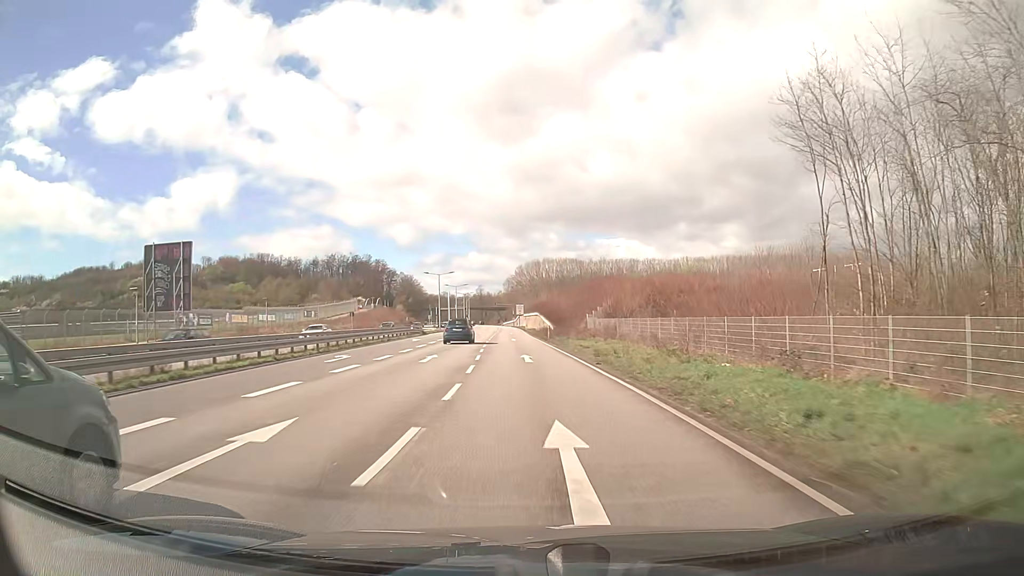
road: primary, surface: asphalt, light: Day
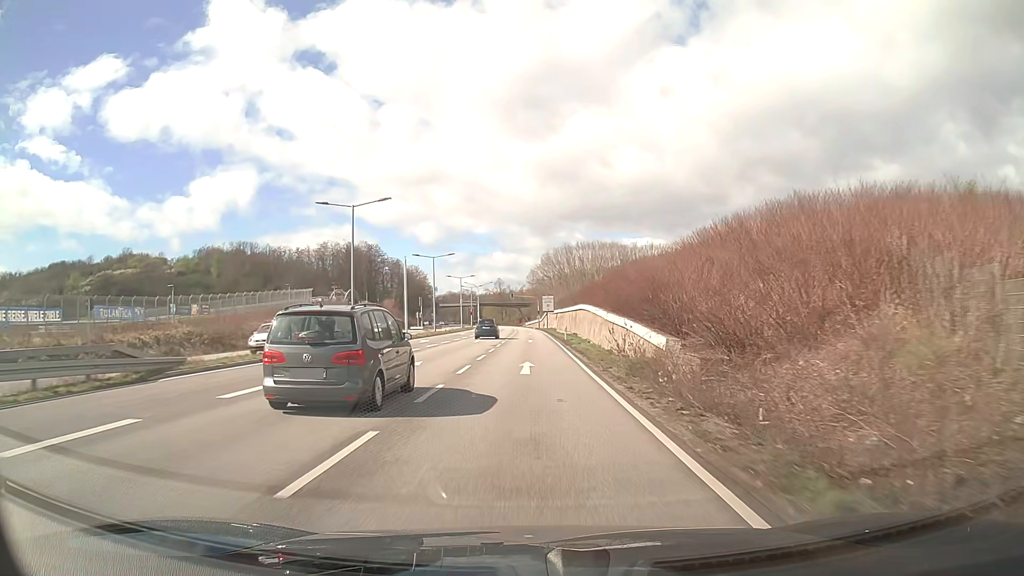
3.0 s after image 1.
(-1.4, +54.8) m; -2°
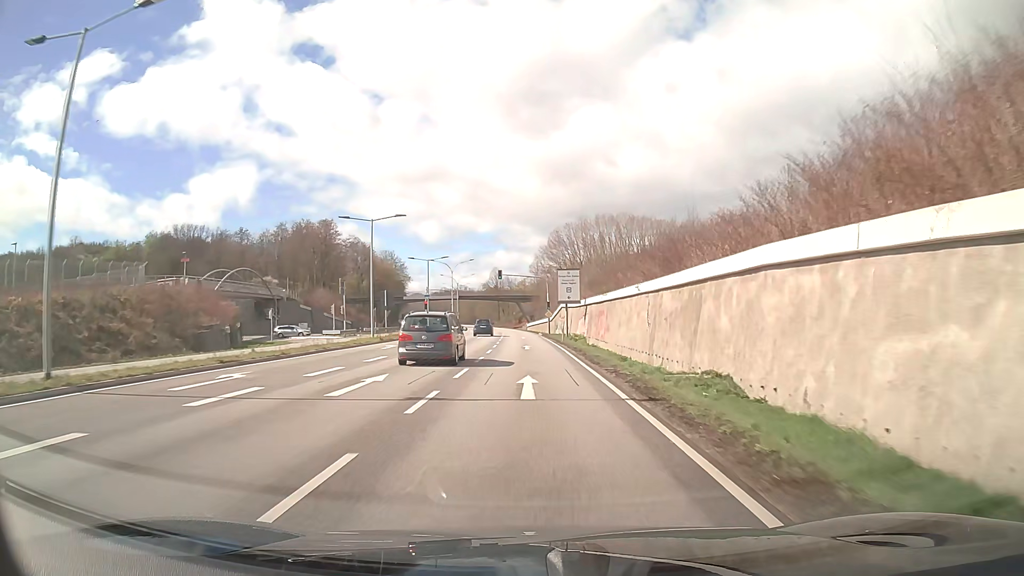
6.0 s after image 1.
(0.0, +55.7) m; 0°
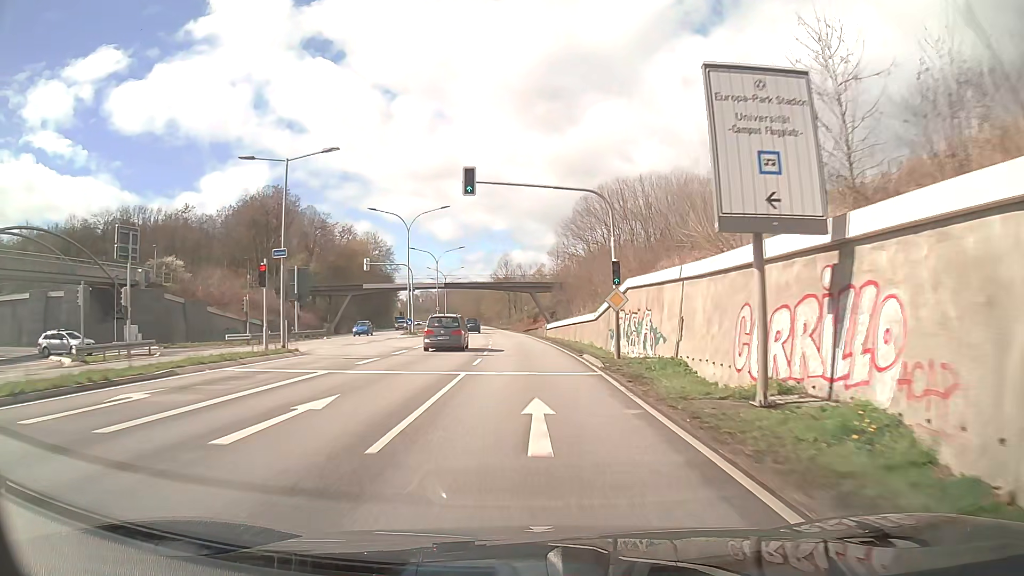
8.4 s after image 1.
(-0.4, +45.0) m; -1°
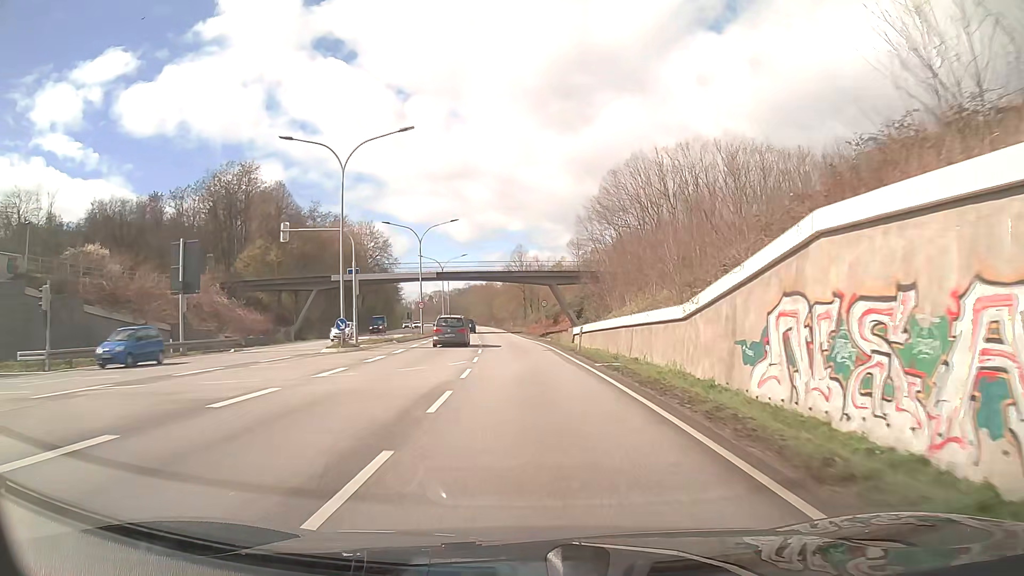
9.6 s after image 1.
(-0.2, +22.5) m; -1°
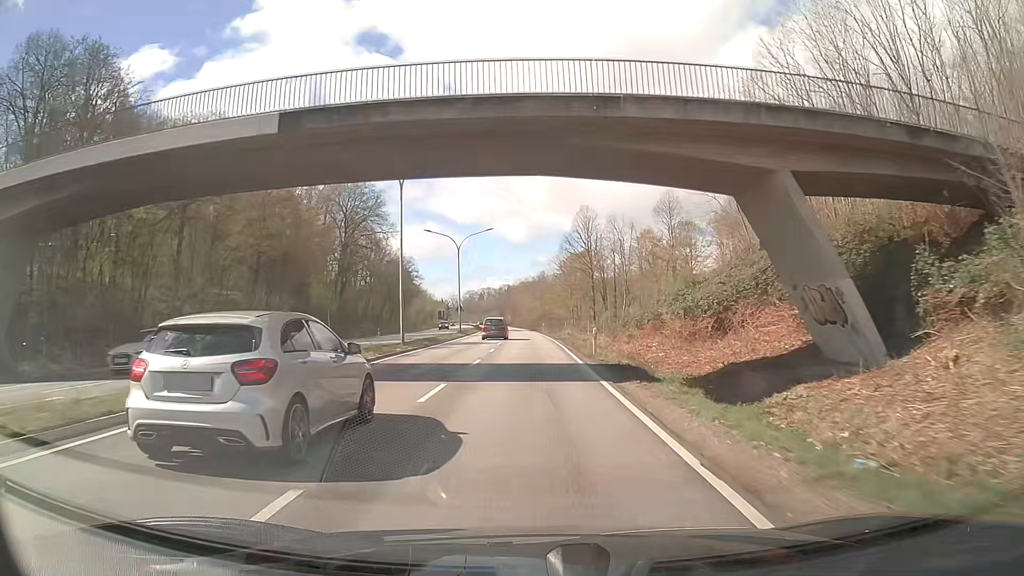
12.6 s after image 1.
(-2.7, +56.0) m; -5°
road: trunk
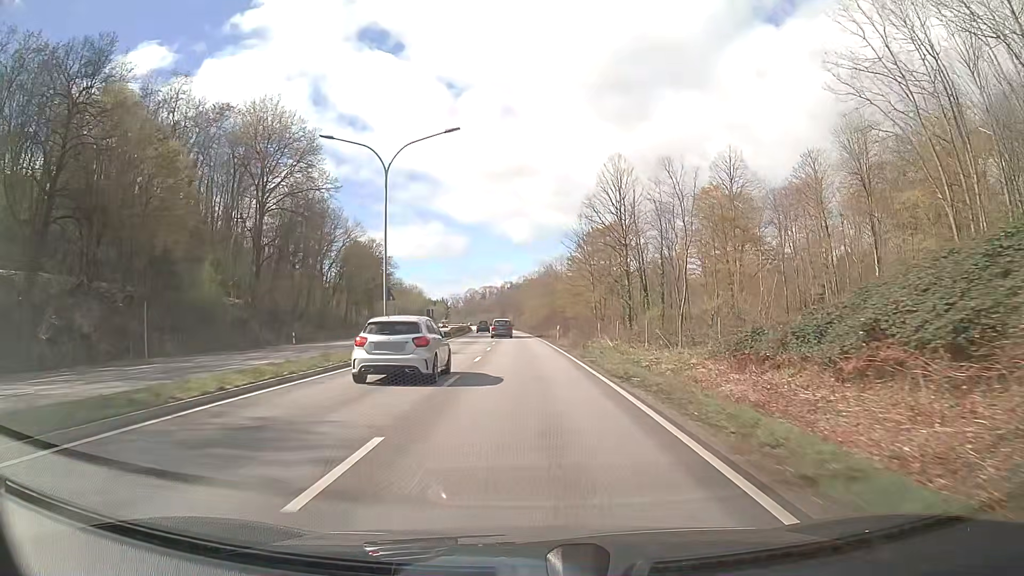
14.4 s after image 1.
(0.0, +33.7) m; 0°
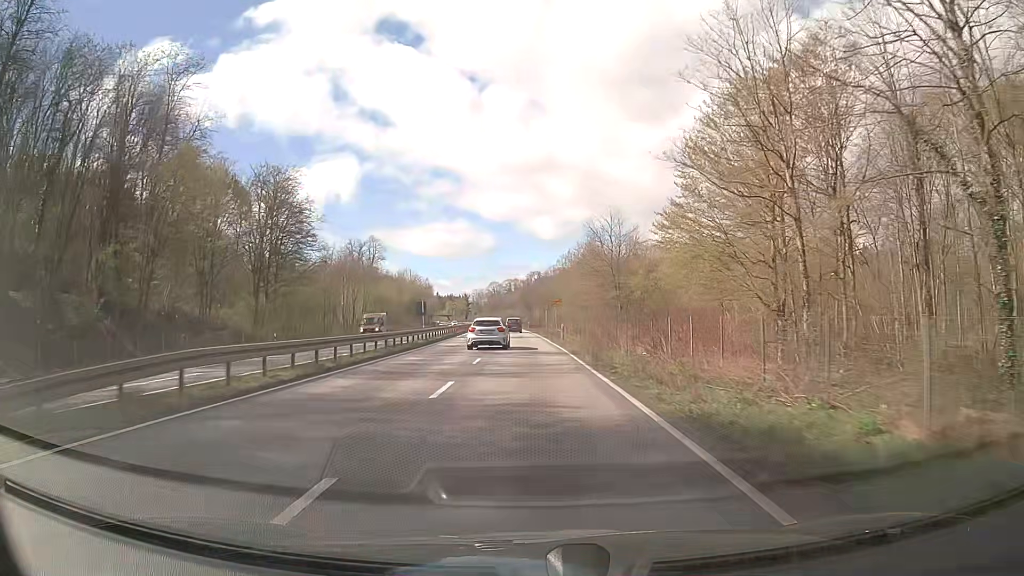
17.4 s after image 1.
(-1.1, +56.3) m; -3°
(0, +10) (0, +20) (0, +30) (0, +40) (0, +50) (-1, +60) (-1, +70) (-2, +80) (-2, +90) (-3, +100) m
